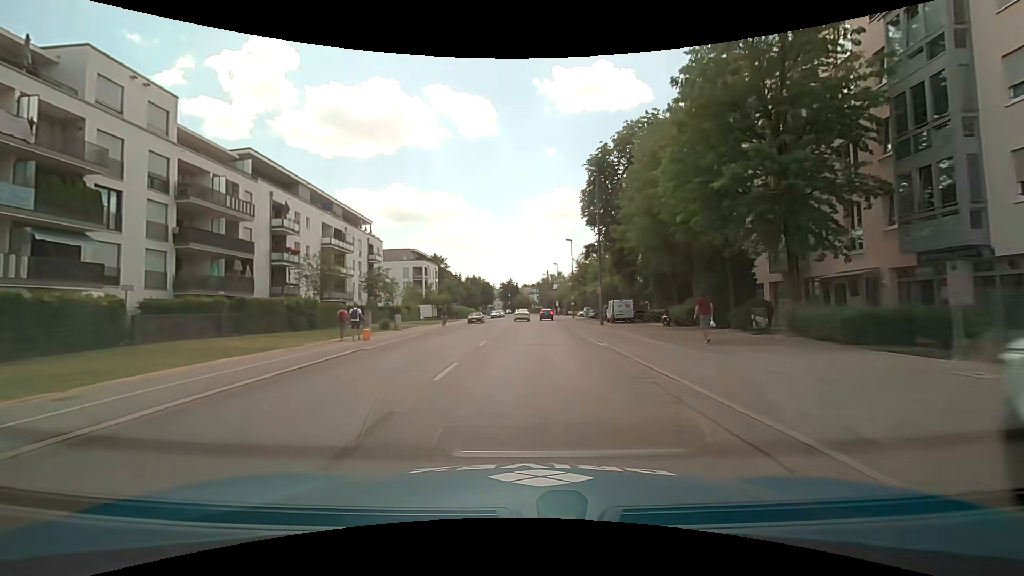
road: secondary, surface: asphalt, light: Day
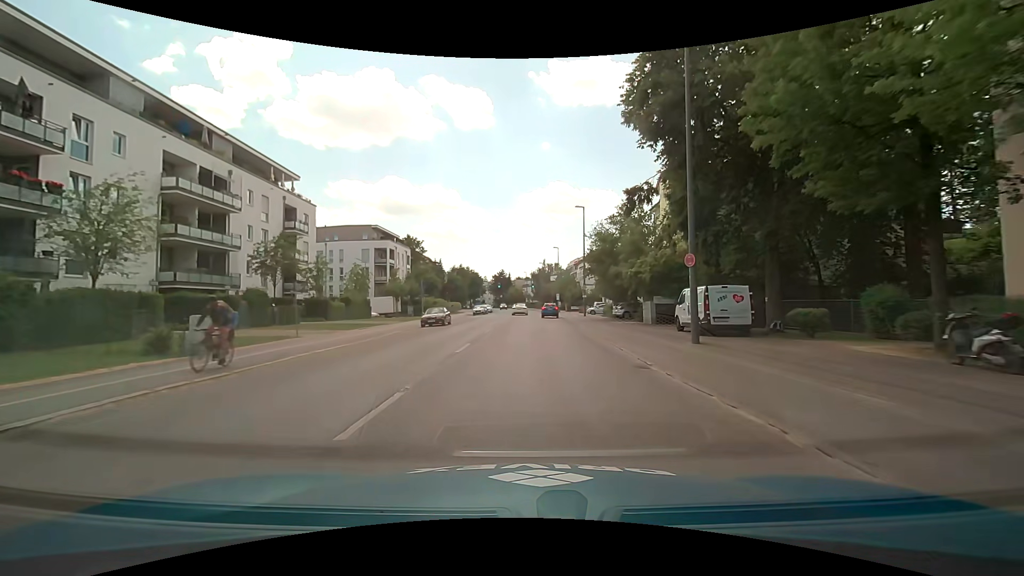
(+0.3, +22.7) m; +1°
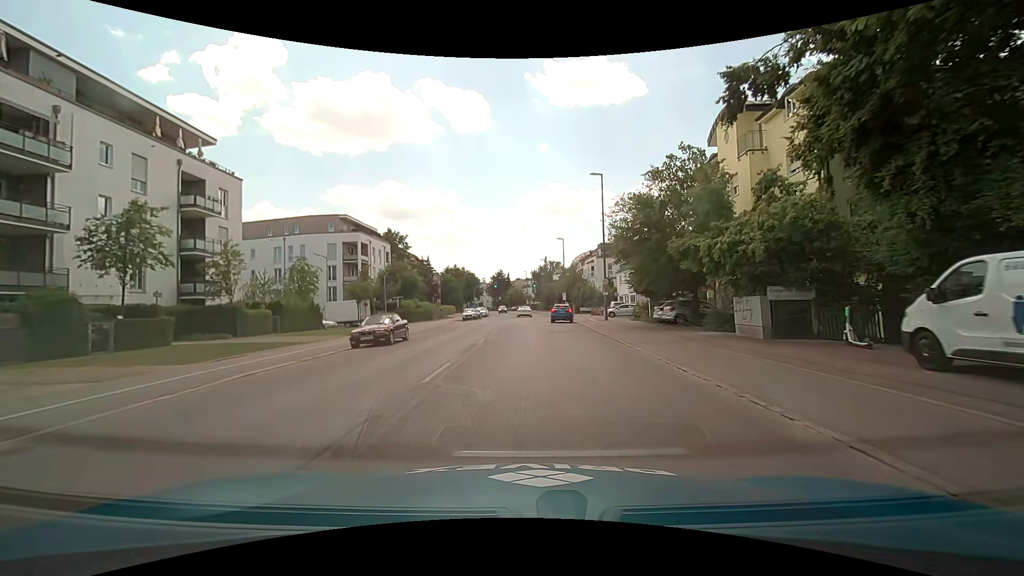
(+0.1, +14.0) m; +1°
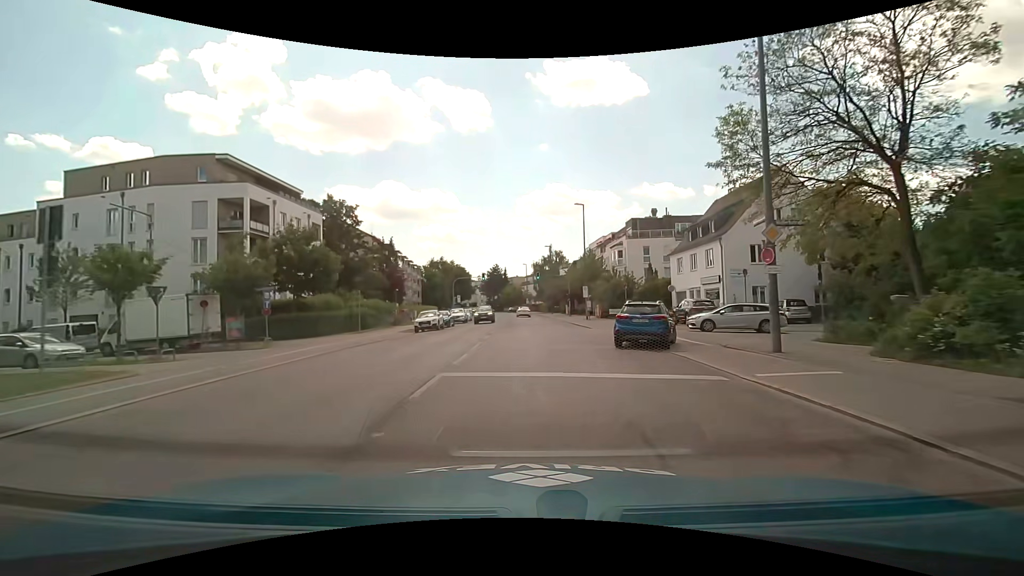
(-0.2, +27.9) m; -1°
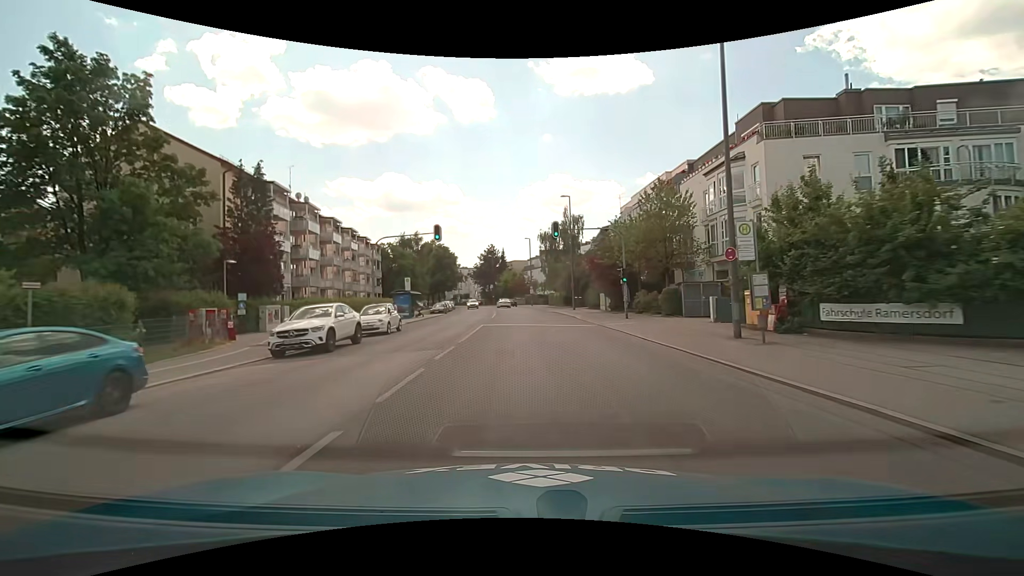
(+0.3, +37.0) m; 0°
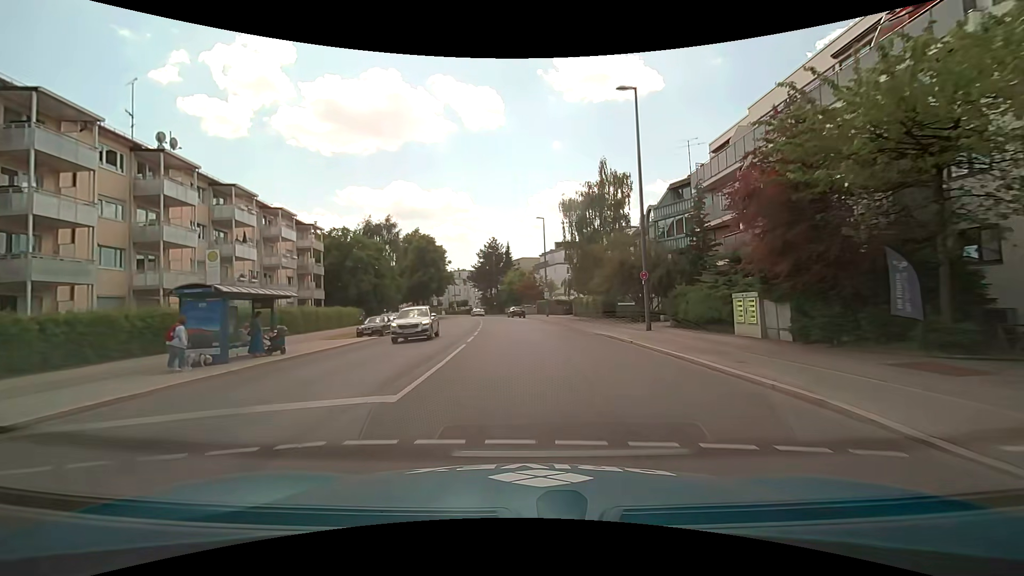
(-0.4, +29.1) m; -2°
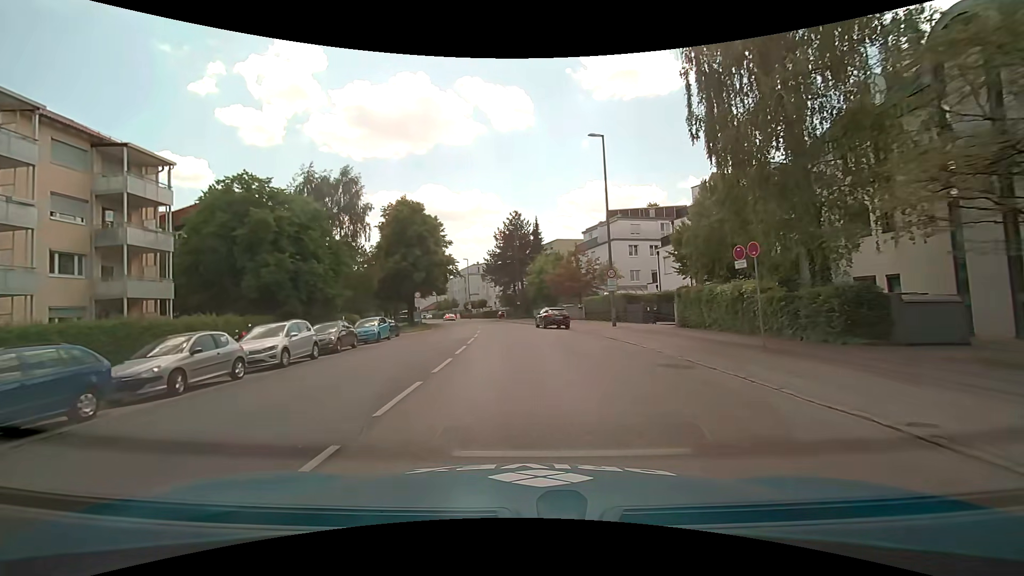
(-0.5, +30.1) m; -3°
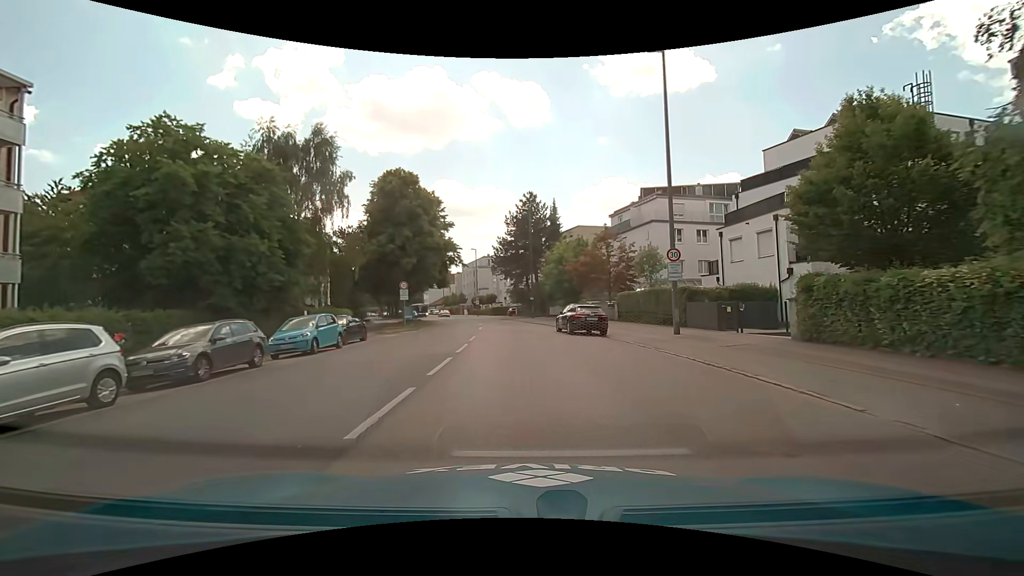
(-0.1, +10.3) m; -1°
(0, +10) (0, +20) (-1, +30) (-1, +40) (-3, +50) (-4, +60) (-7, +69) (-9, +79) (-12, +89) (-15, +98) m
